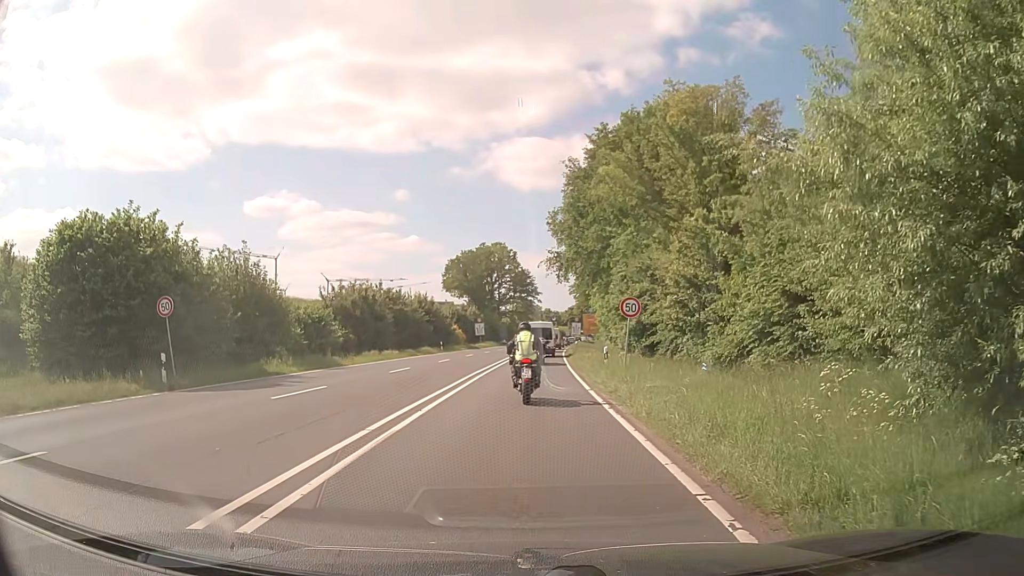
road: primary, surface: asphalt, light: Day
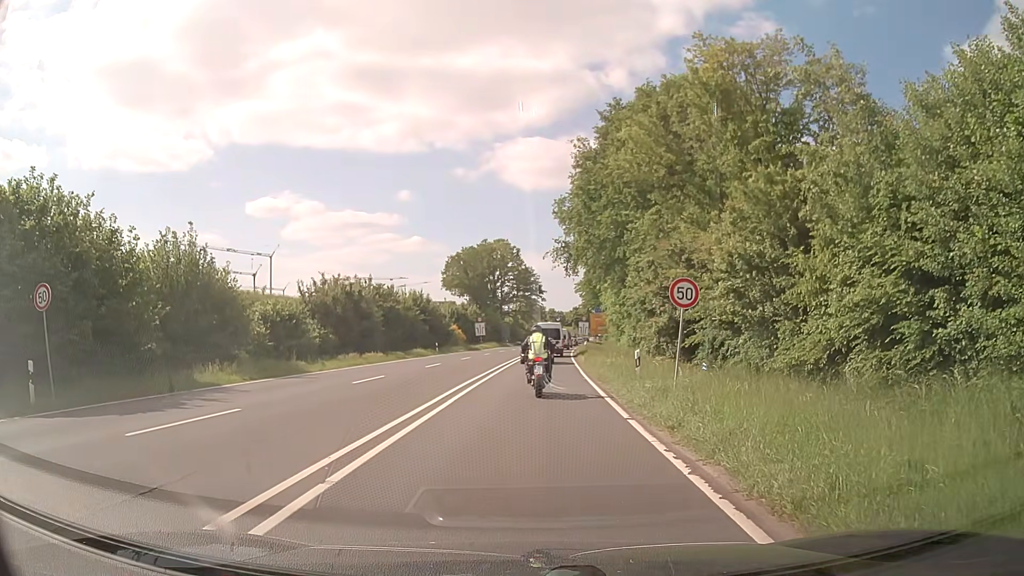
(0.0, +6.3) m; +1°
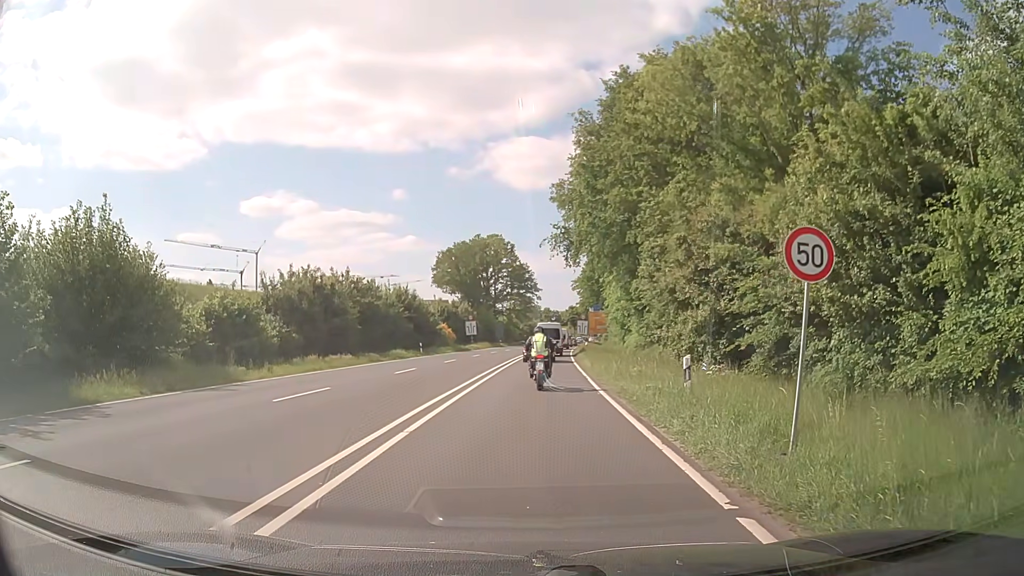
(0.0, +6.3) m; +1°
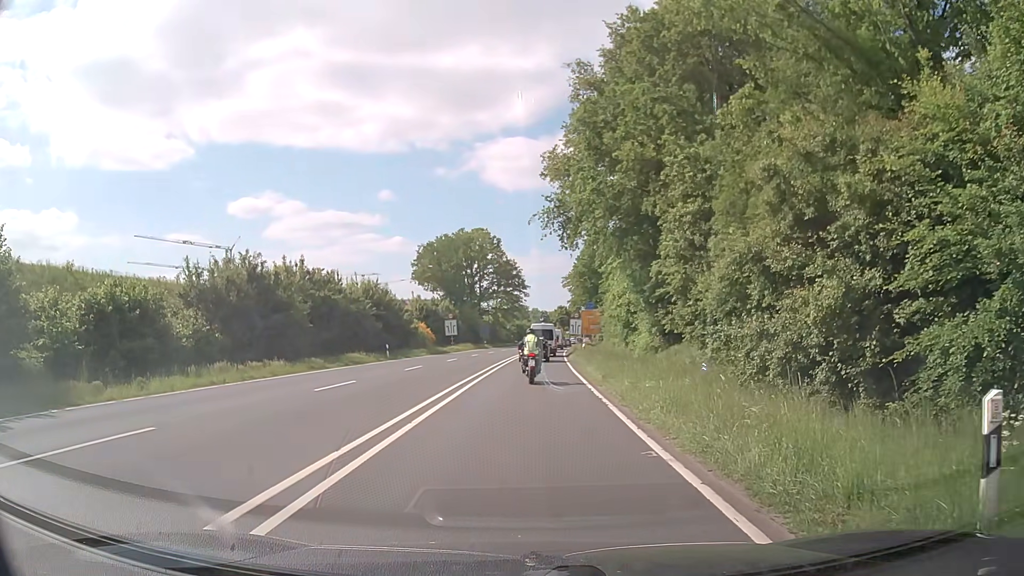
(0.0, +8.8) m; -1°
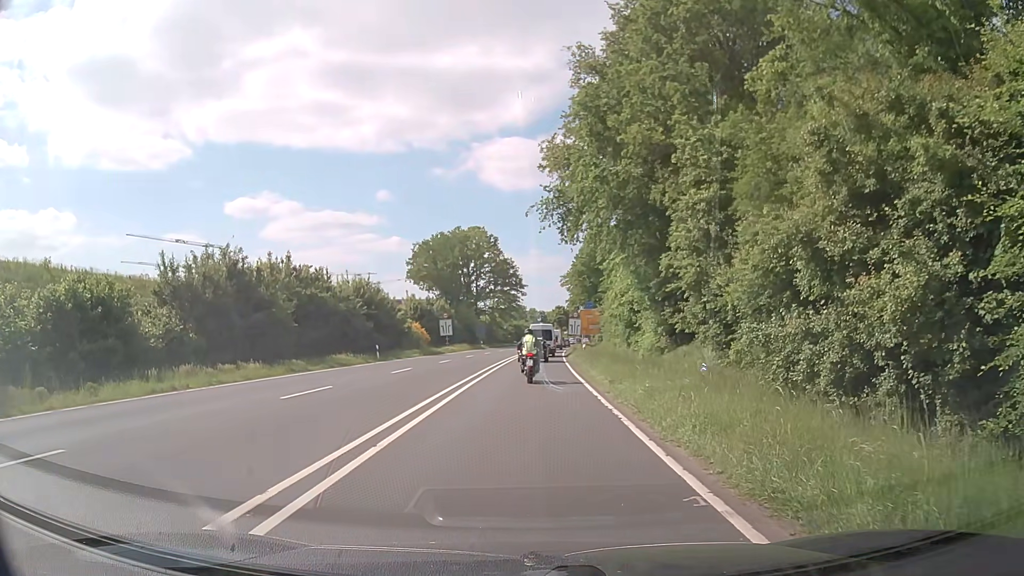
(0.0, +2.4) m; +1°
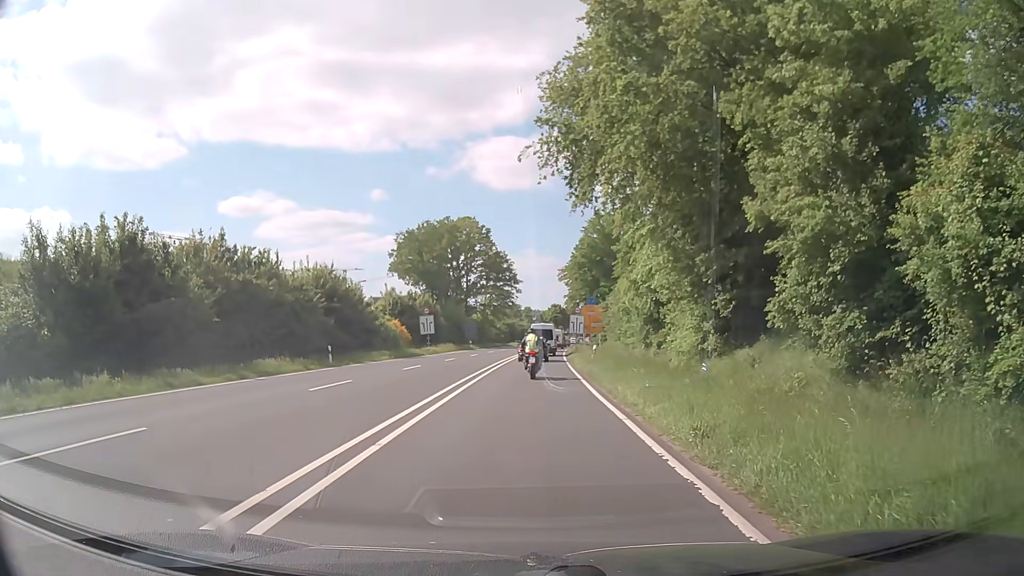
(+0.1, +9.9) m; +1°
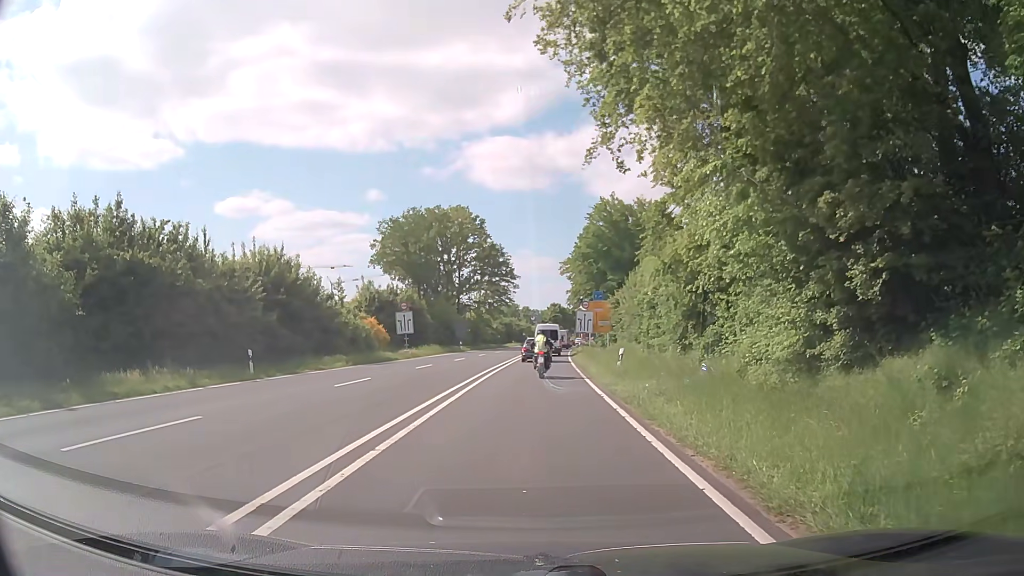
(+0.1, +10.3) m; 0°
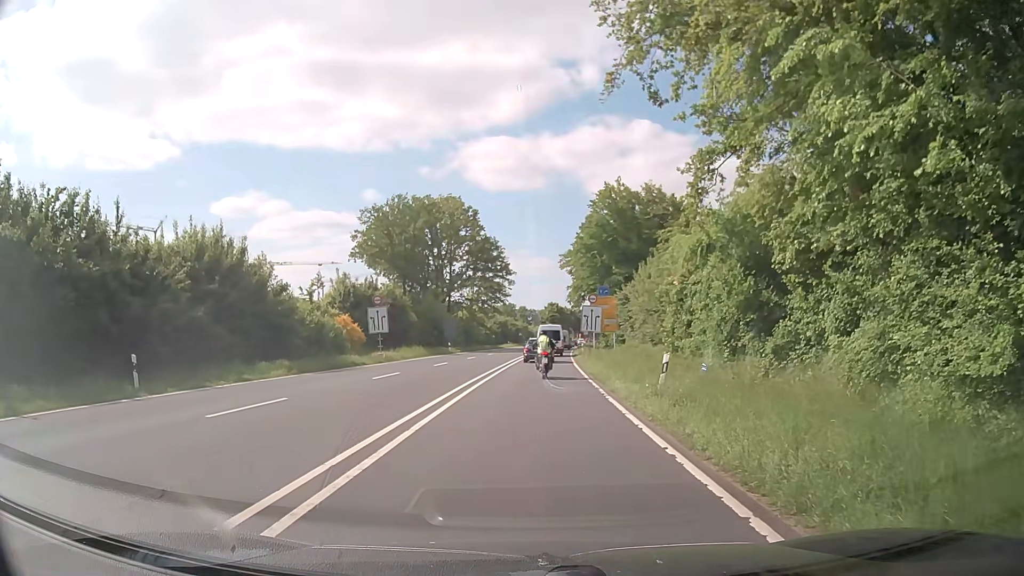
(0.0, +8.0) m; +1°
(0, +10) (0, +20) (0, +30) (0, +40) (+1, +50) (+1, +60) (+2, +70) (+2, +80) (+3, +90) (+4, +100) m
